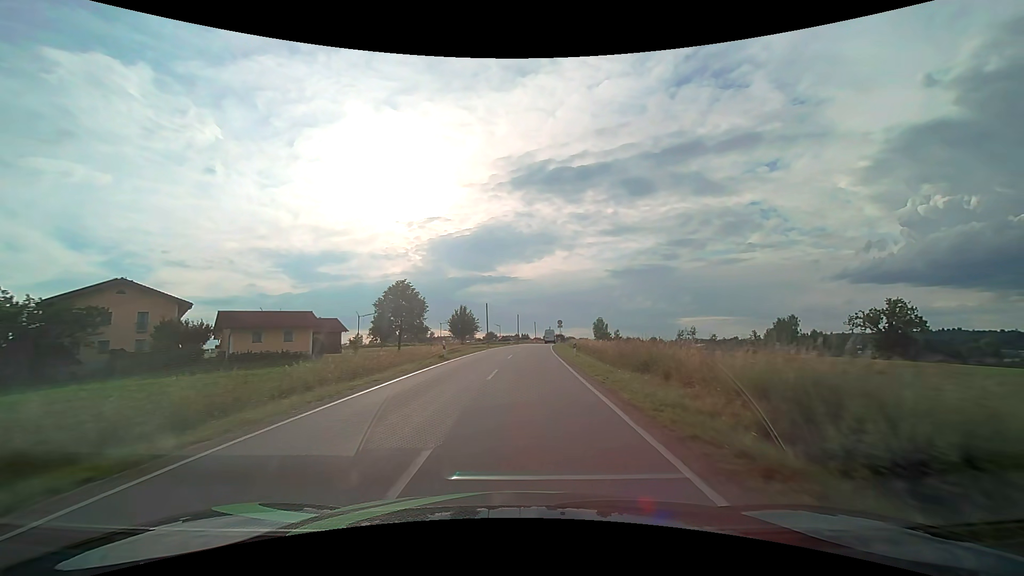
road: tertiary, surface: asphalt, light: Day
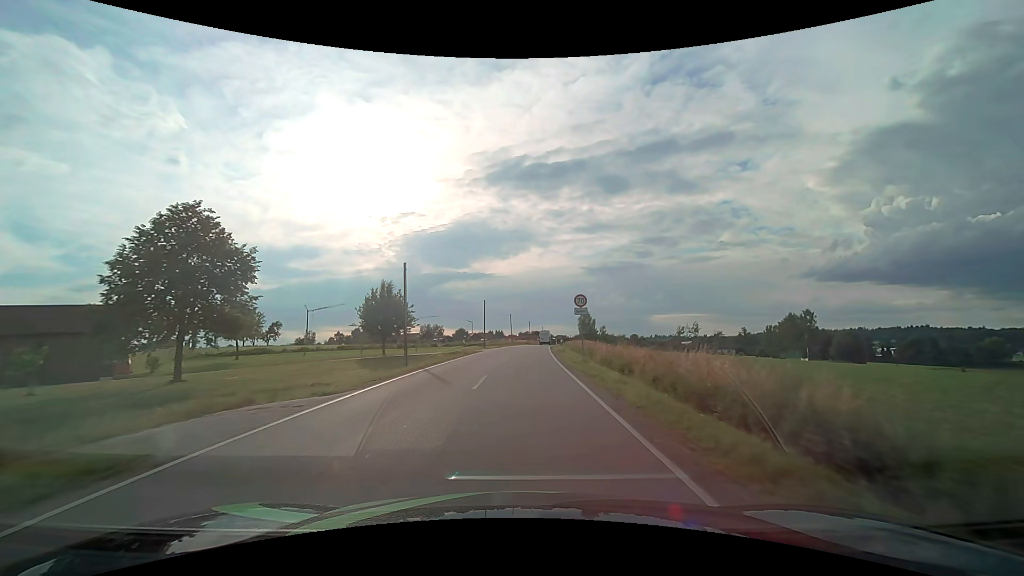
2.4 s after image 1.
(+1.0, +38.5) m; +3°
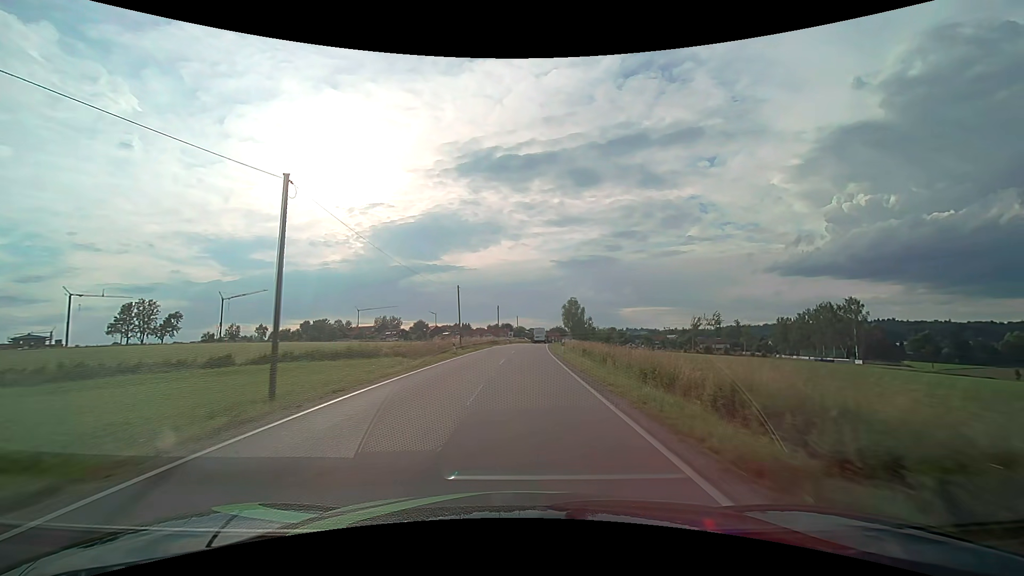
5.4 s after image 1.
(+1.4, +50.8) m; +3°
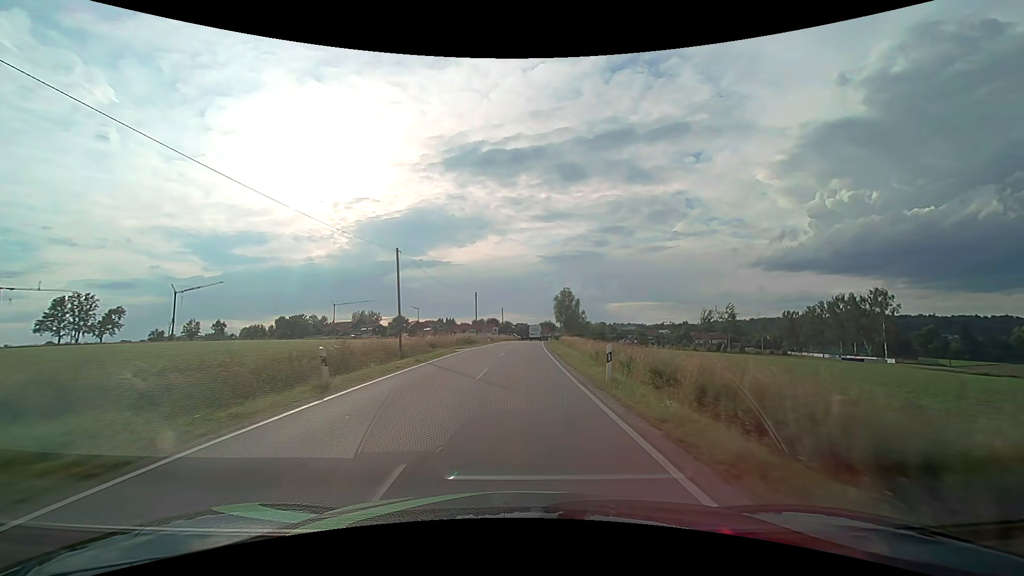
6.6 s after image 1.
(+0.3, +20.0) m; +2°
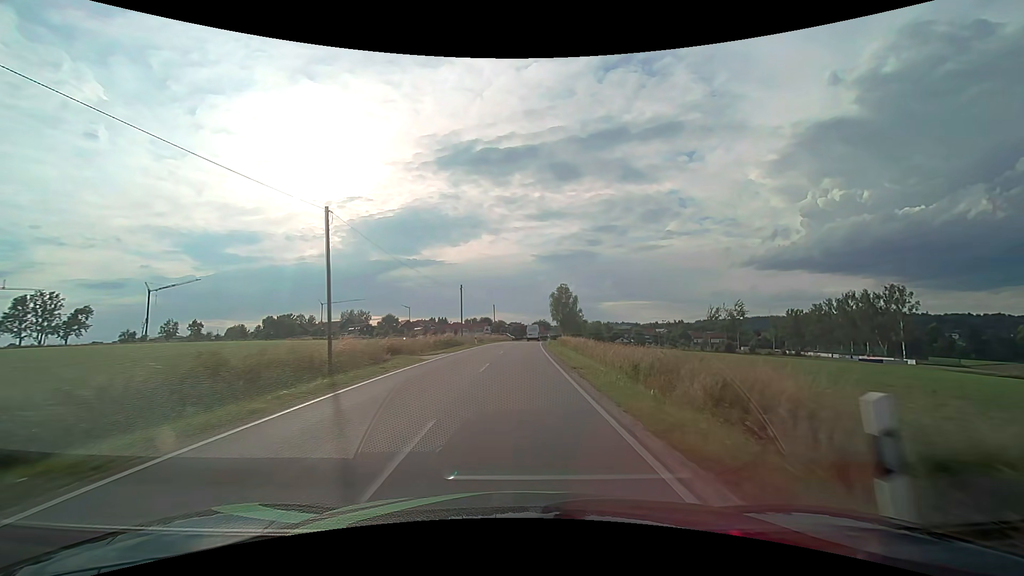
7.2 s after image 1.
(+0.1, +9.7) m; +1°
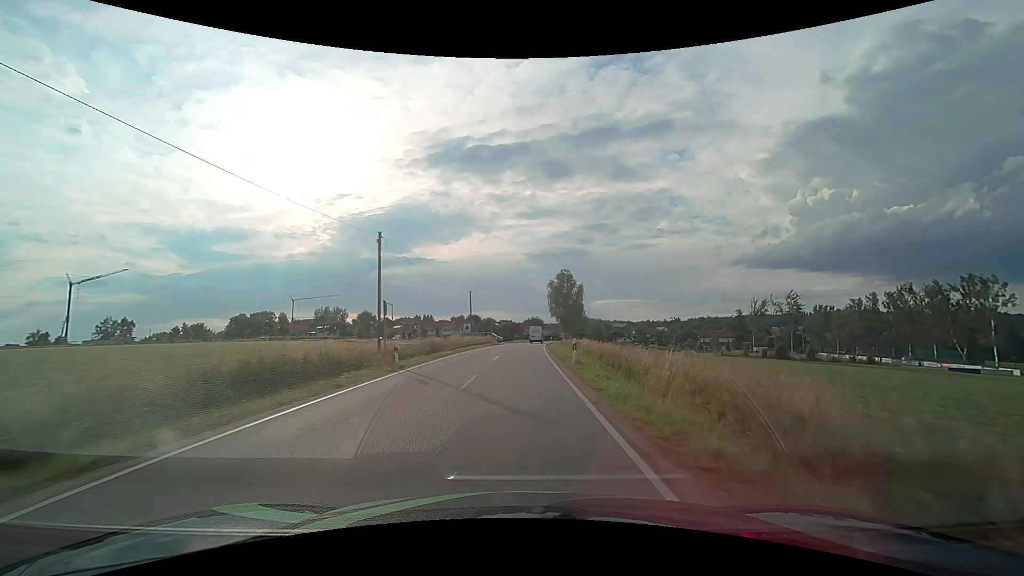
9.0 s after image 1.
(+0.4, +28.5) m; +1°
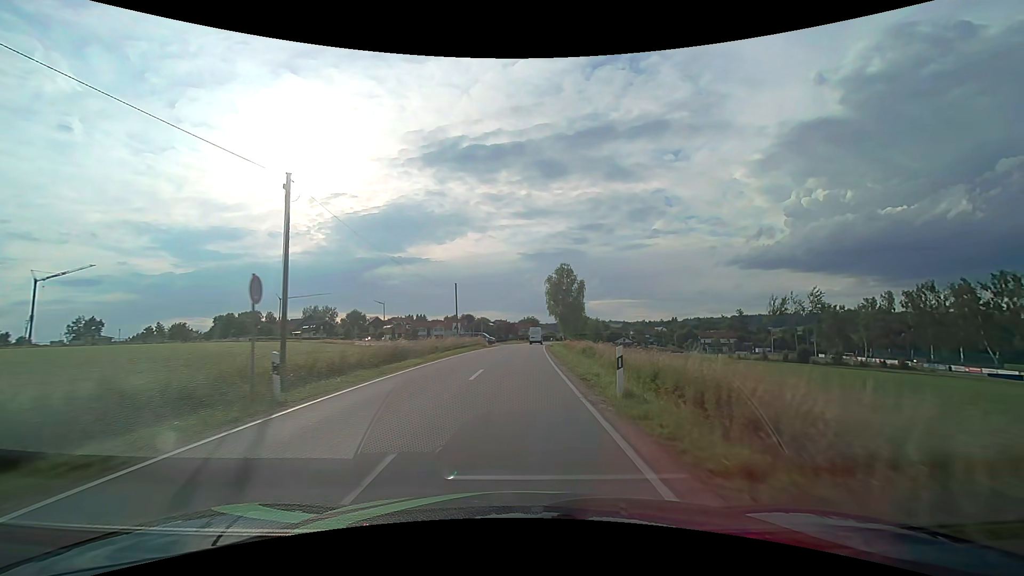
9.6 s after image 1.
(0.0, +9.4) m; +1°
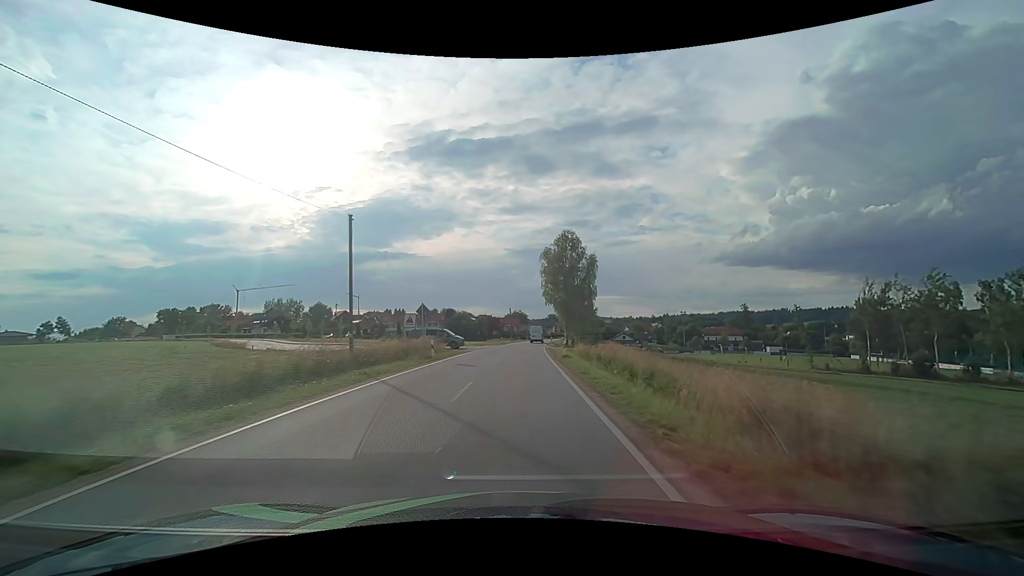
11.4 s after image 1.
(+0.4, +28.5) m; +1°
(0, +10) (0, +20) (+1, +30) (+1, +40) (+1, +50) (+2, +60) (+2, +70) (+3, +80) (+4, +90) (+5, +100) m
